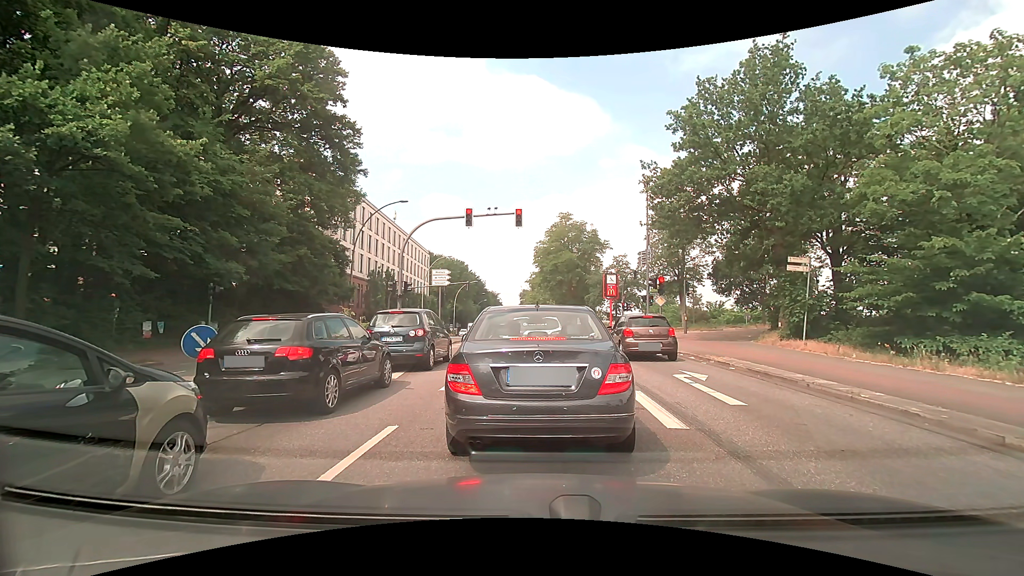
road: primary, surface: asphalt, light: Day
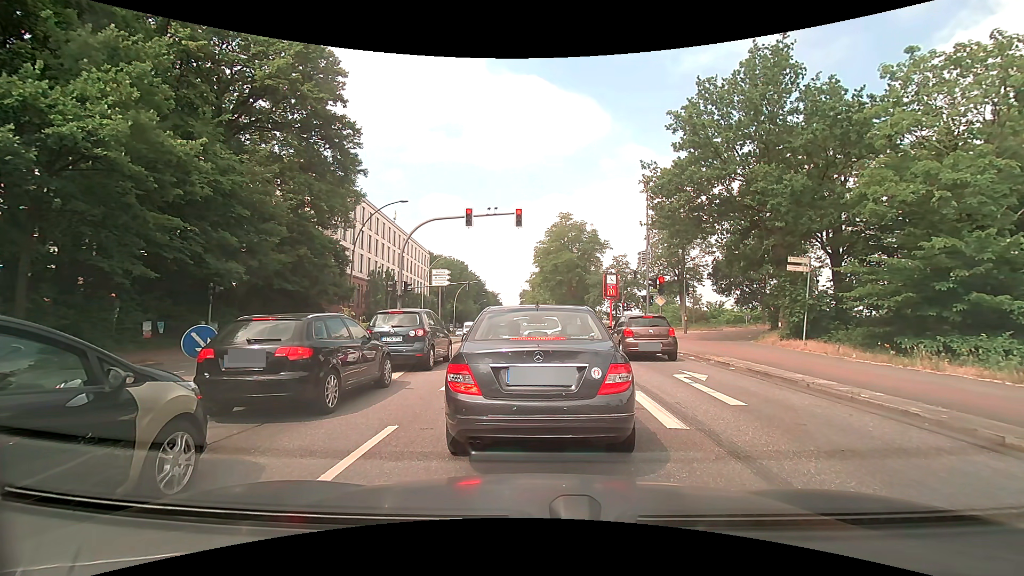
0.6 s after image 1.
(0.0, 0.0) m; 0°
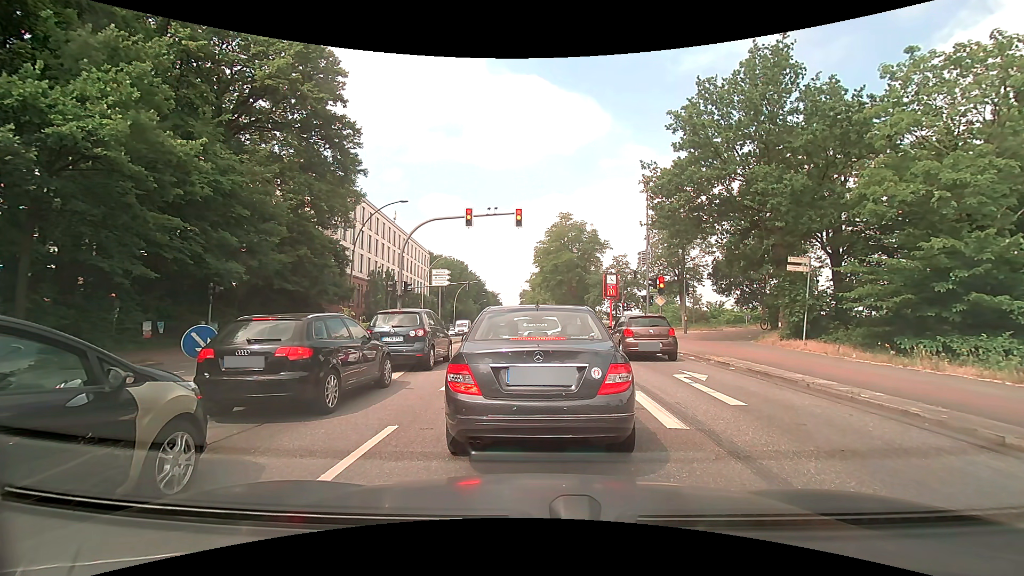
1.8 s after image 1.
(0.0, 0.0) m; 0°
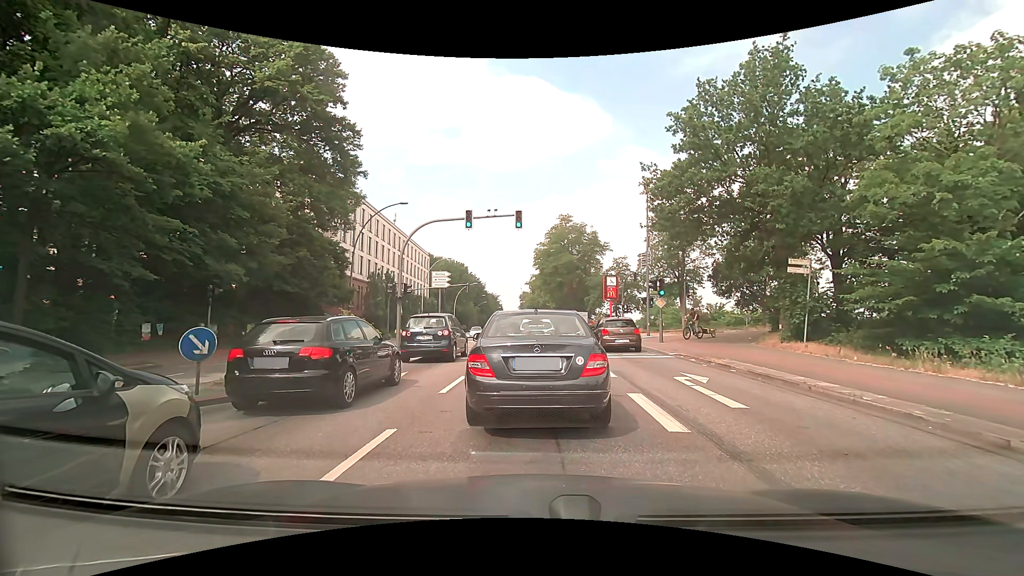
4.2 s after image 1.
(0.0, 0.0) m; 0°
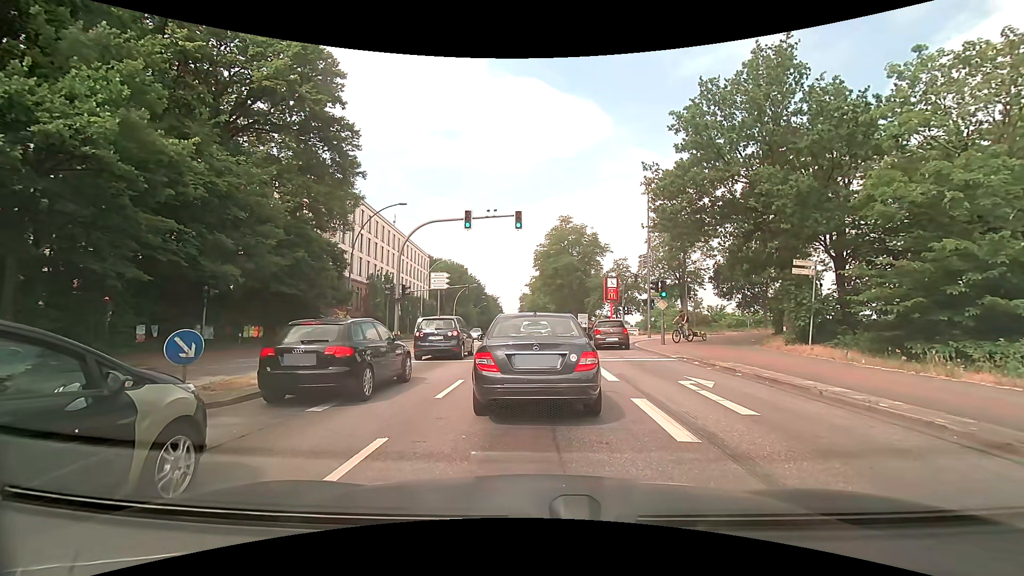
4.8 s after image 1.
(0.0, +0.4) m; 0°
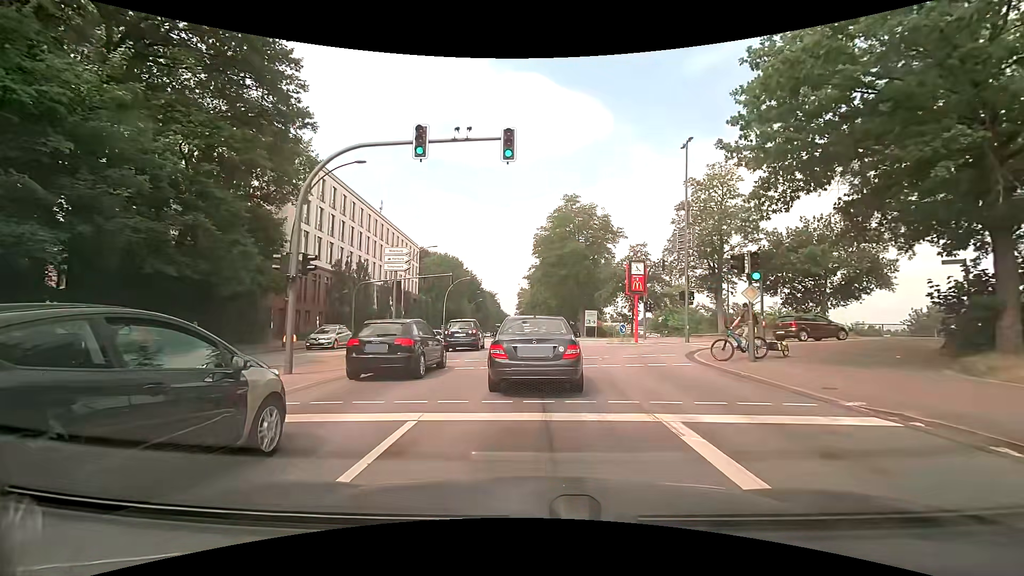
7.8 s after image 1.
(-0.2, +11.1) m; -1°
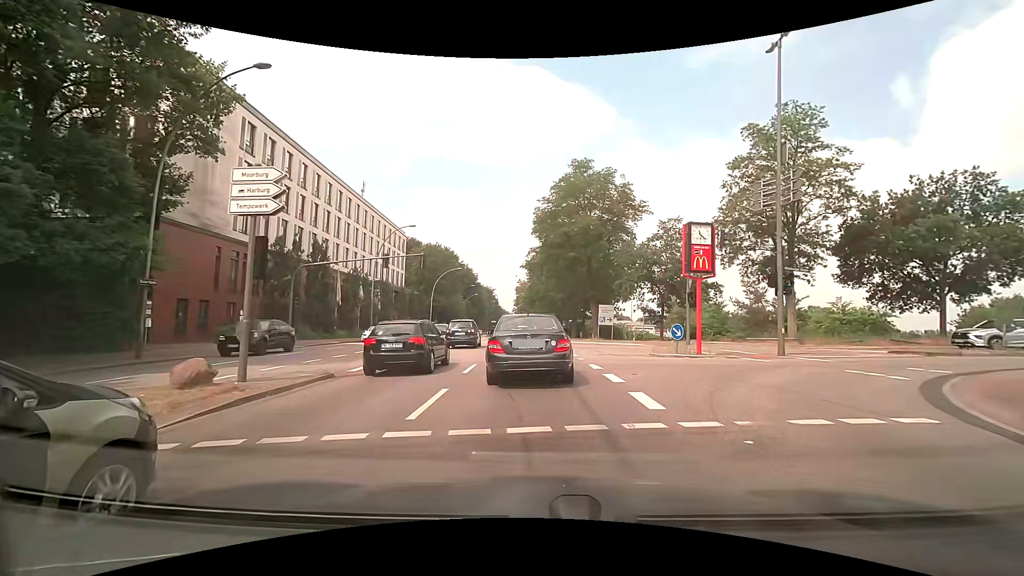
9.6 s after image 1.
(0.0, +12.0) m; -1°
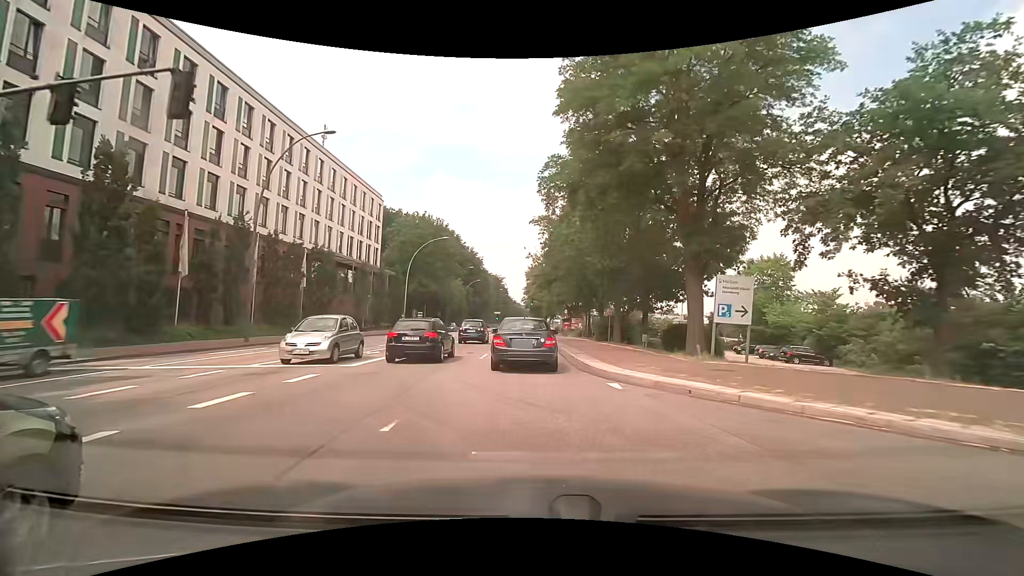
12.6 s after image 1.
(0.0, +25.3) m; -1°
(0, +10) (0, +20) (0, +30) (0, +40) (0, +50) (0, +60) (0, +70) (0, +80) (0, +90) (0, +100) m
